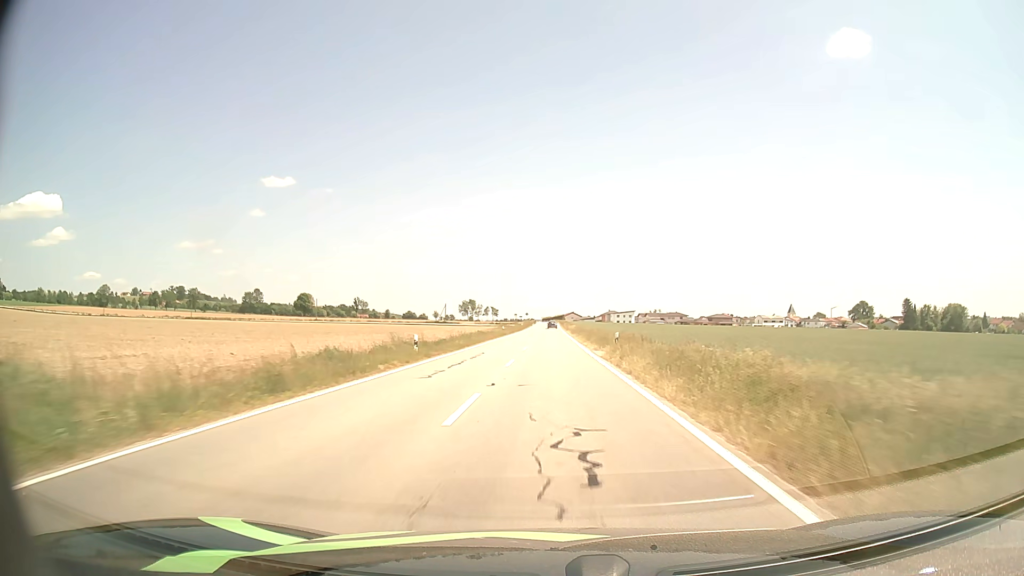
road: tertiary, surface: asphalt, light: Day
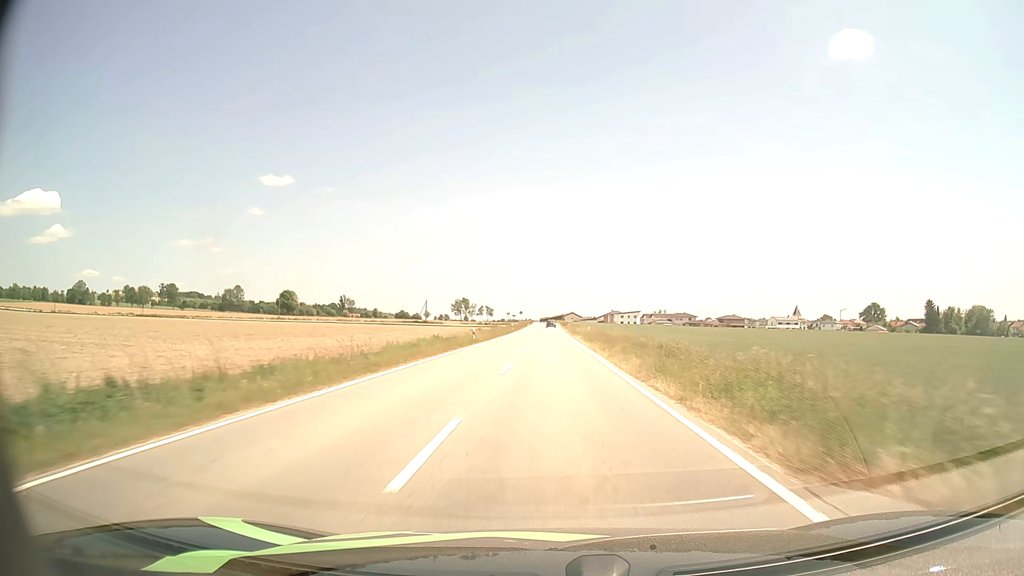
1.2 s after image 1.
(0.0, +28.2) m; 0°
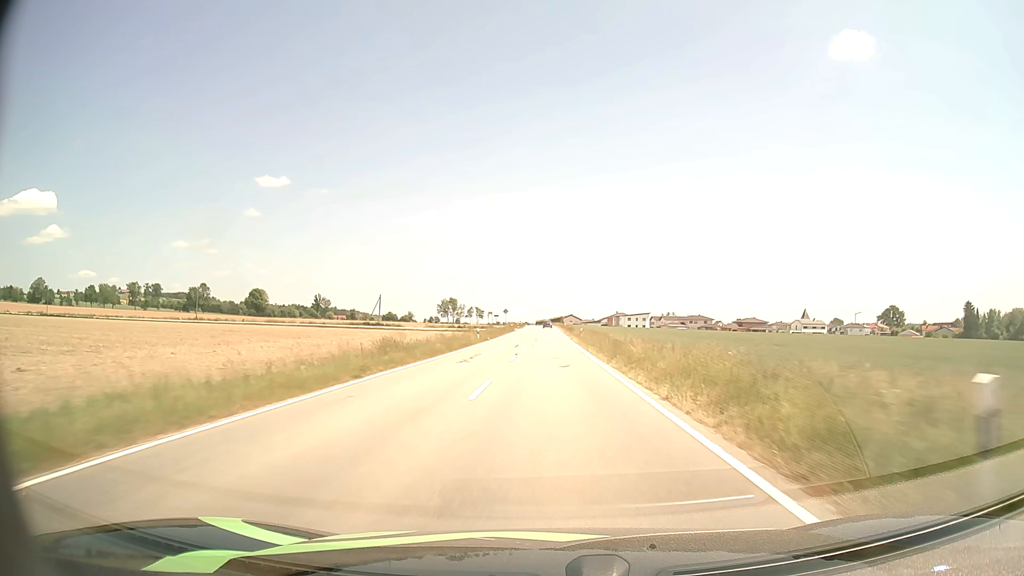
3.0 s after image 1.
(+0.1, +42.8) m; 0°
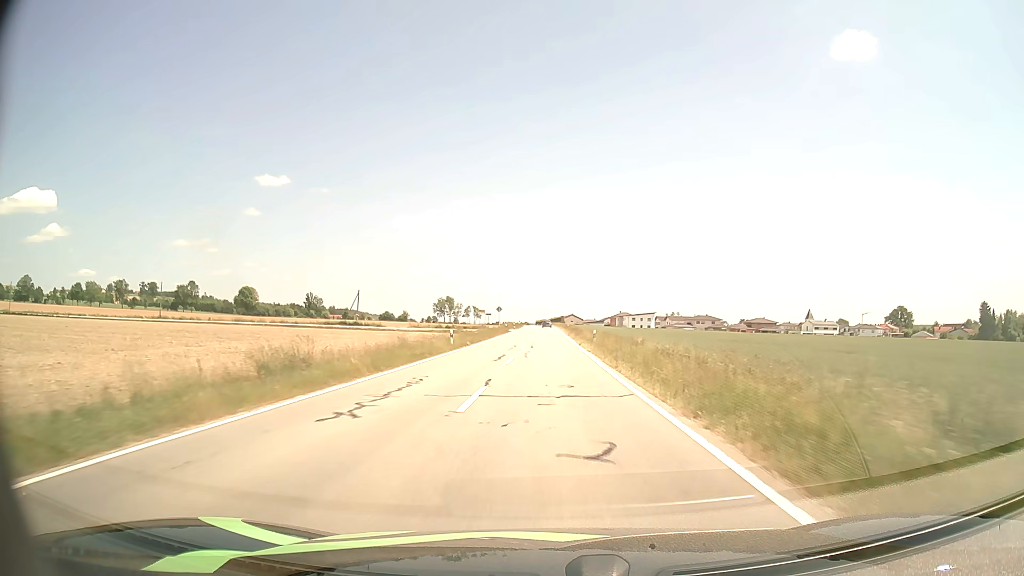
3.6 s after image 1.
(0.0, +14.4) m; 0°
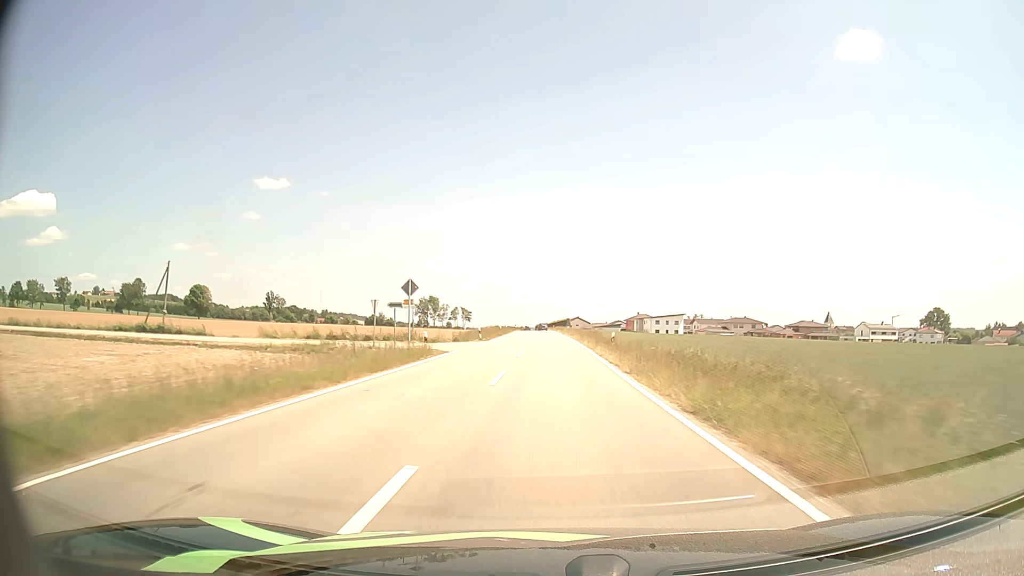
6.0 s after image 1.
(0.0, +57.8) m; 0°
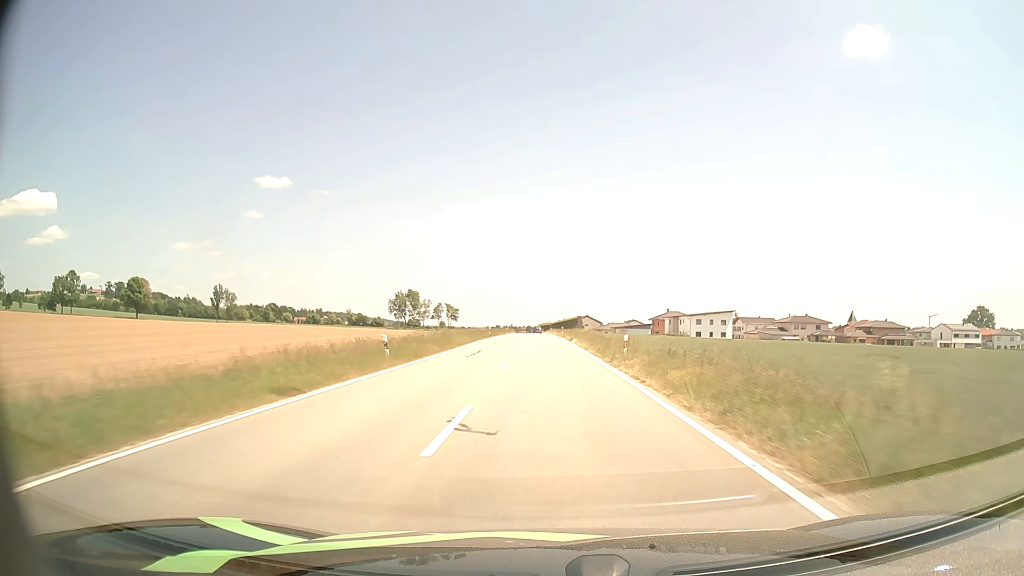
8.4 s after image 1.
(0.0, +57.6) m; 0°
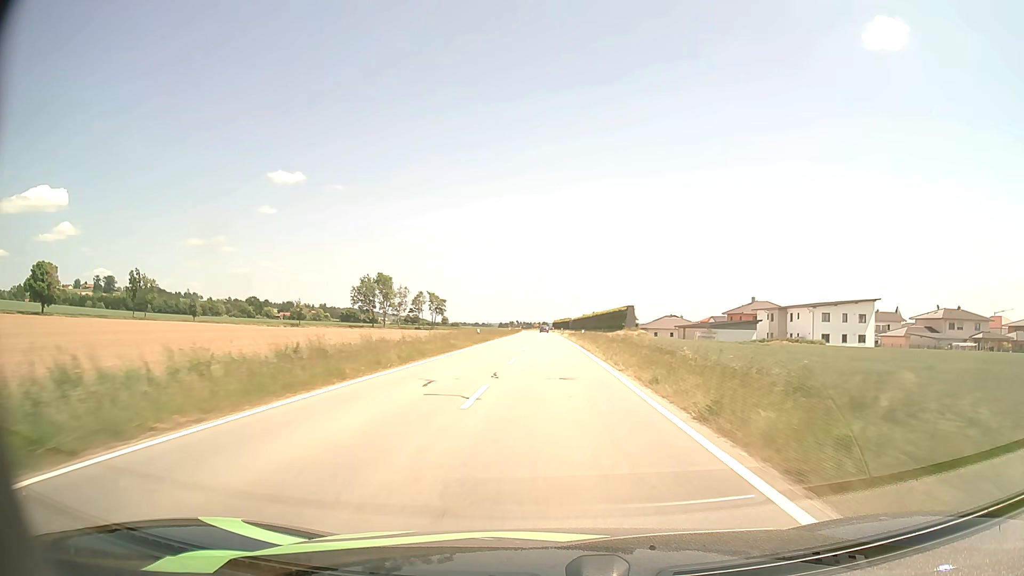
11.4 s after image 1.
(-0.9, +70.7) m; -1°
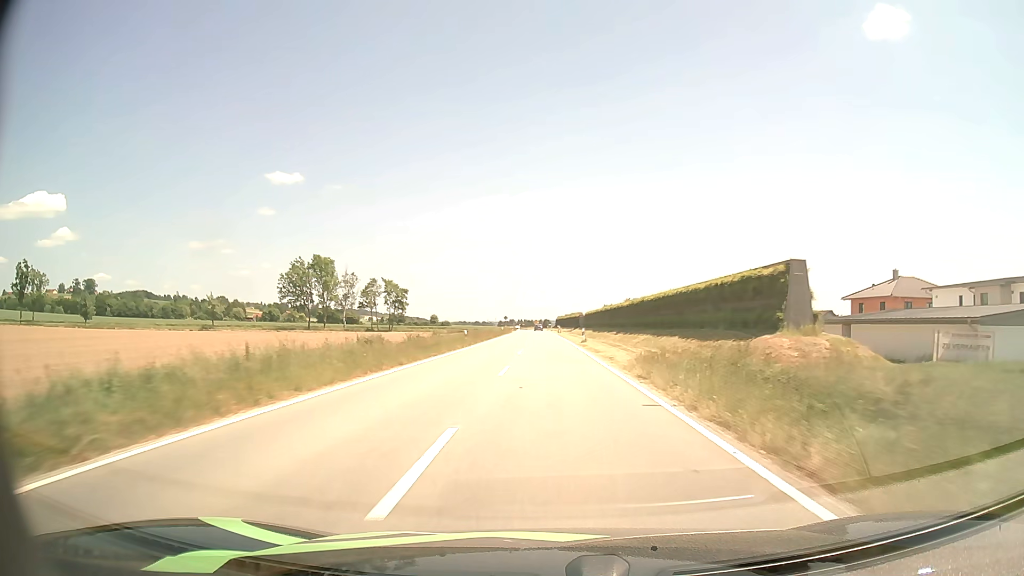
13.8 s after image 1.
(-0.1, +55.0) m; 0°
(0, +10) (0, +20) (0, +30) (0, +40) (0, +50) (0, +60) (0, +70) (-1, +80) (-1, +90) (-1, +100) m
